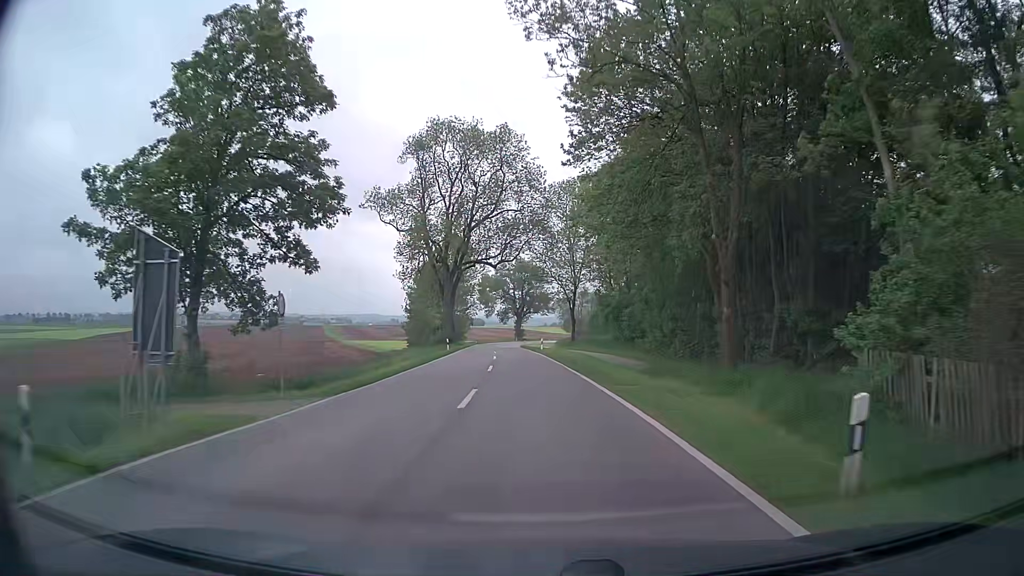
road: tertiary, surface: asphalt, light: Day
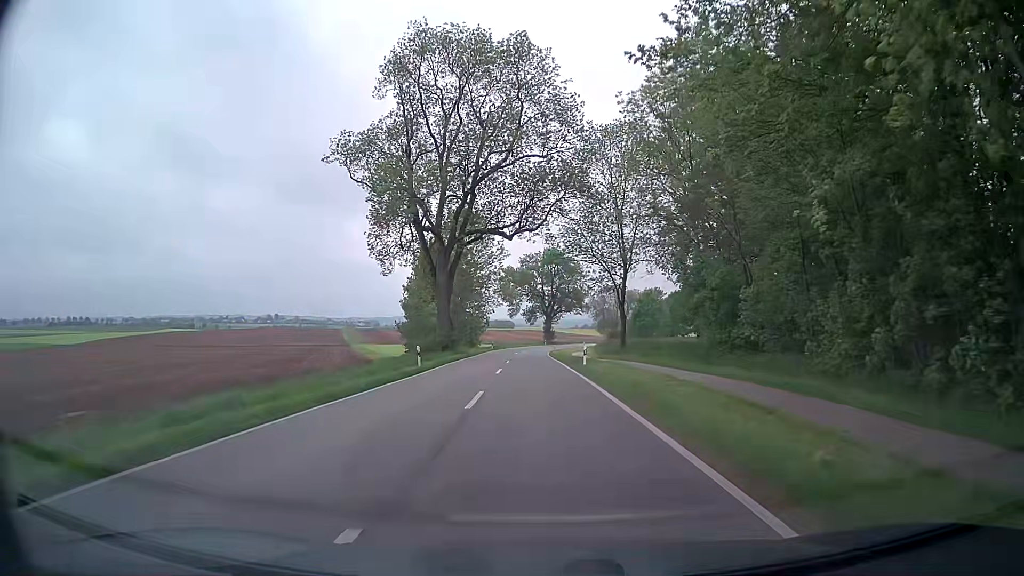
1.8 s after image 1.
(-0.6, +23.4) m; -3°
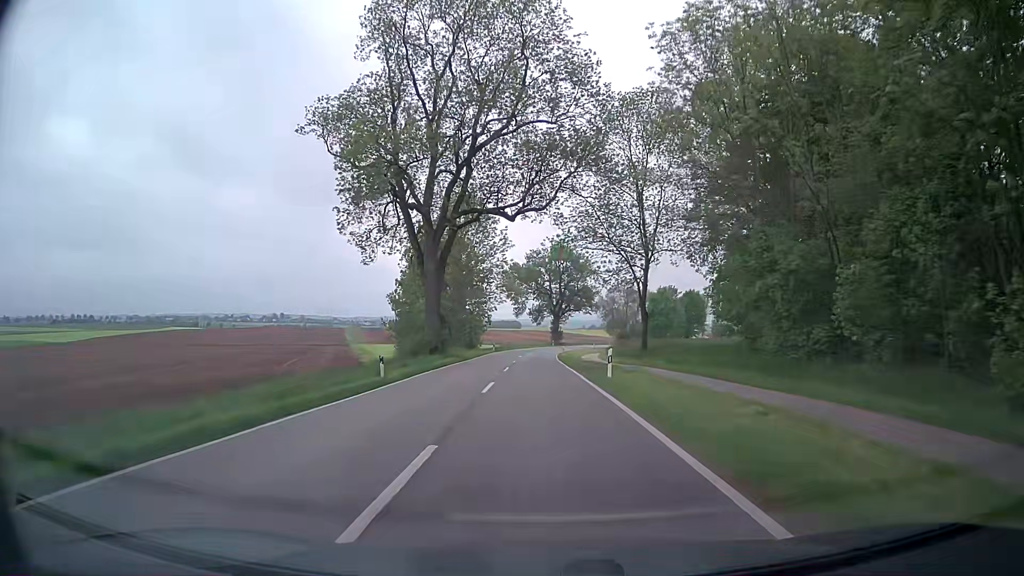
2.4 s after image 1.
(-0.1, +8.4) m; -1°
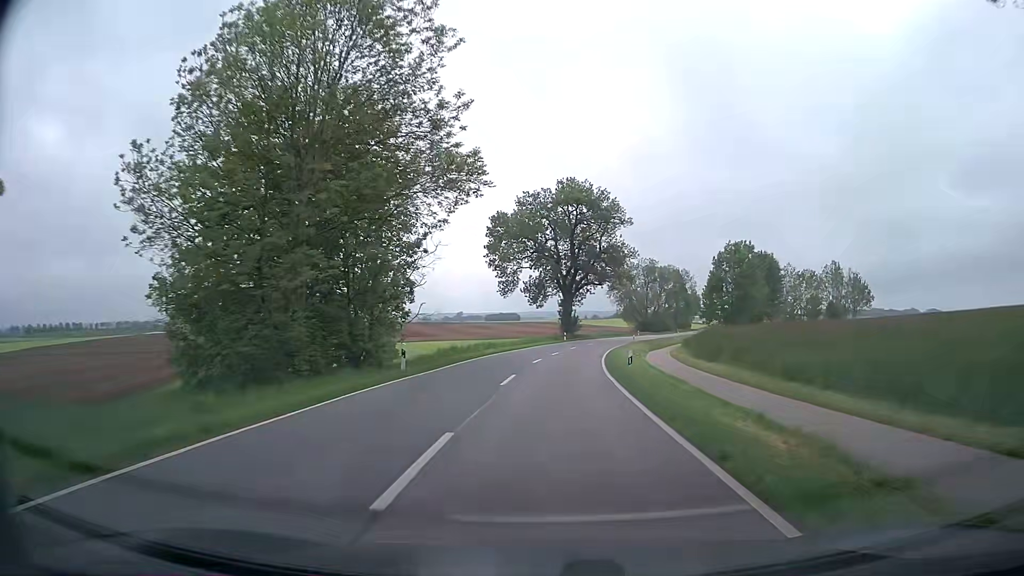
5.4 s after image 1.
(-0.6, +49.1) m; 0°
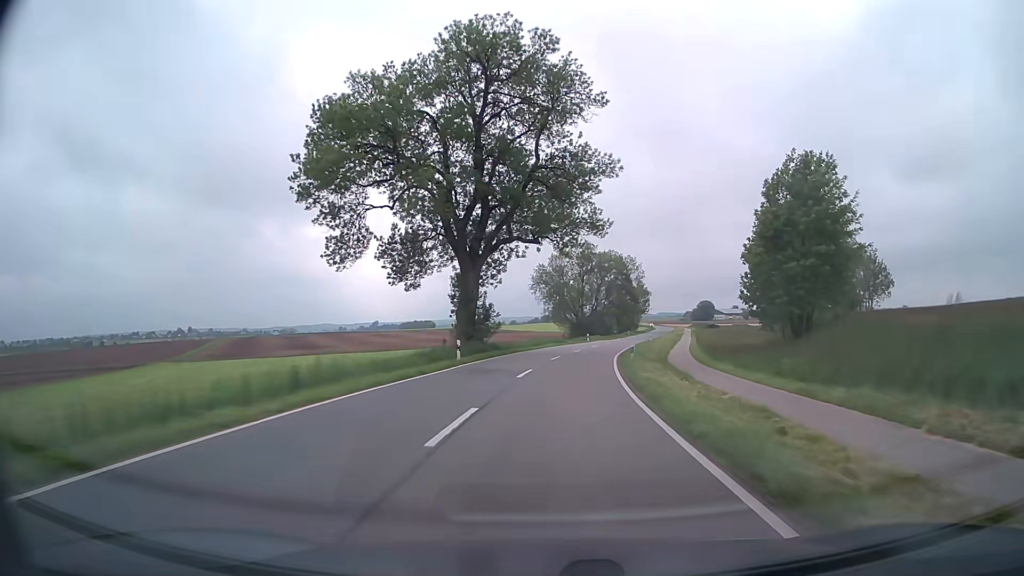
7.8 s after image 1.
(+2.6, +43.8) m; +7°
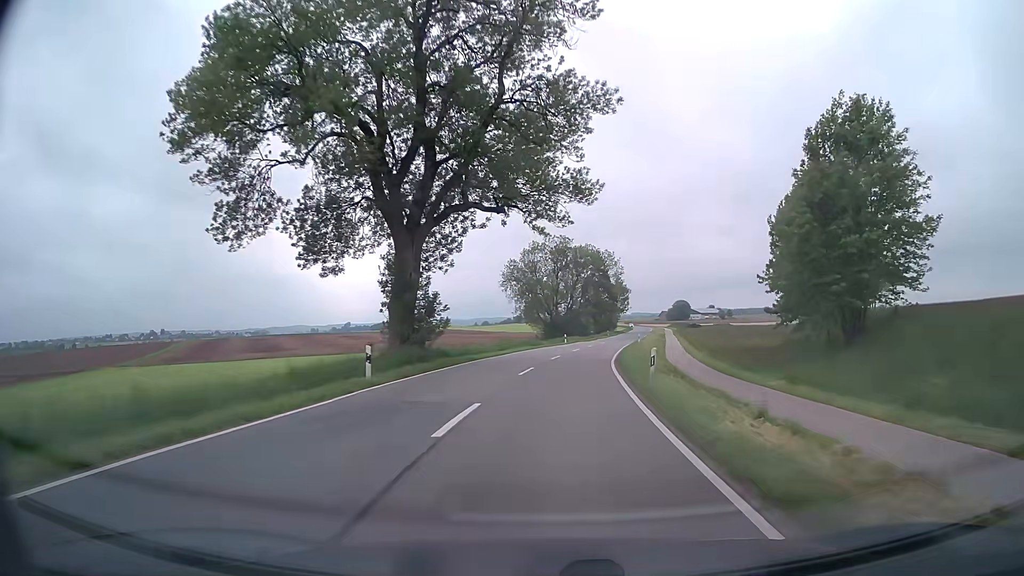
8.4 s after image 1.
(+0.3, +11.4) m; +3°
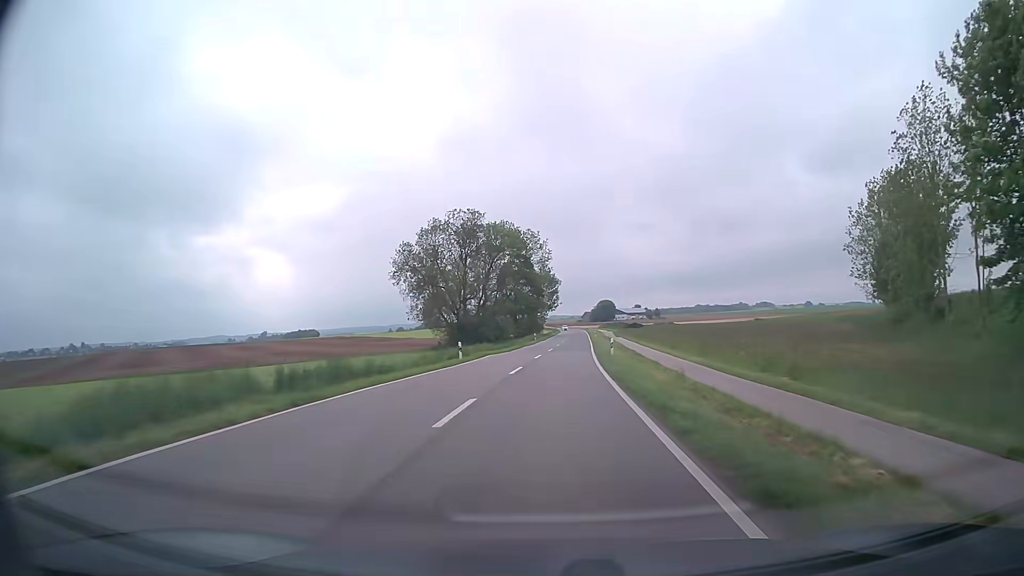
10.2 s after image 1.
(+2.1, +35.0) m; +7°
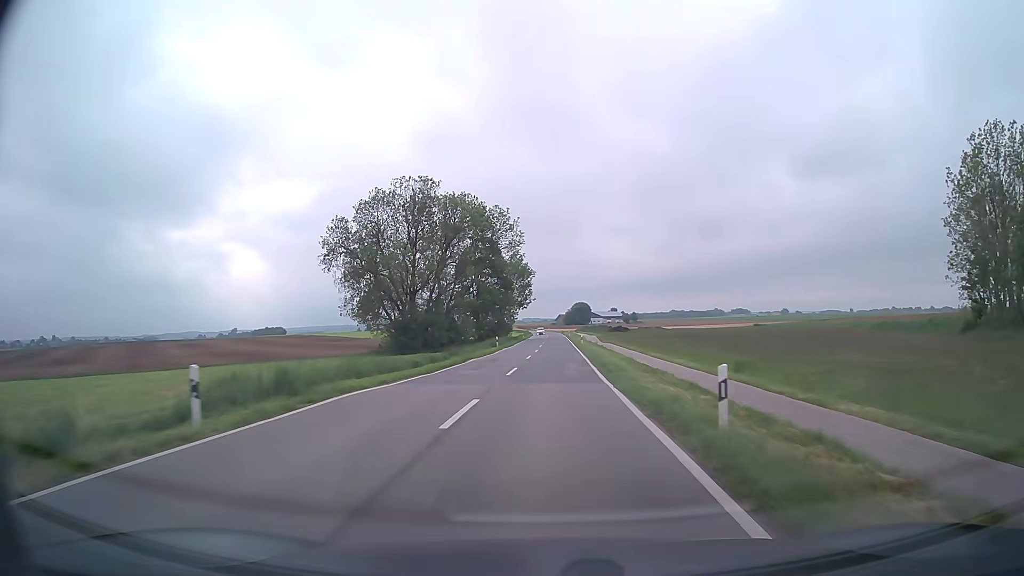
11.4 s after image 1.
(+0.5, +24.0) m; +2°
(0, +10) (0, +20) (+1, +30) (+1, +40) (+1, +50) (+1, +60) (+1, +70) (+2, +80) (+2, +90) (+2, +100) m
